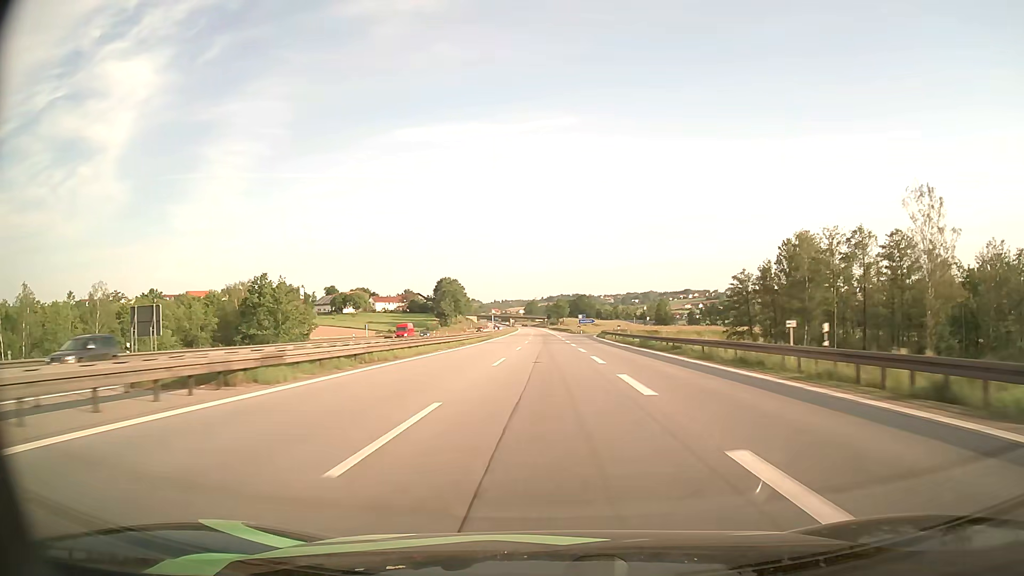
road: motorway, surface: asphalt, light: Day
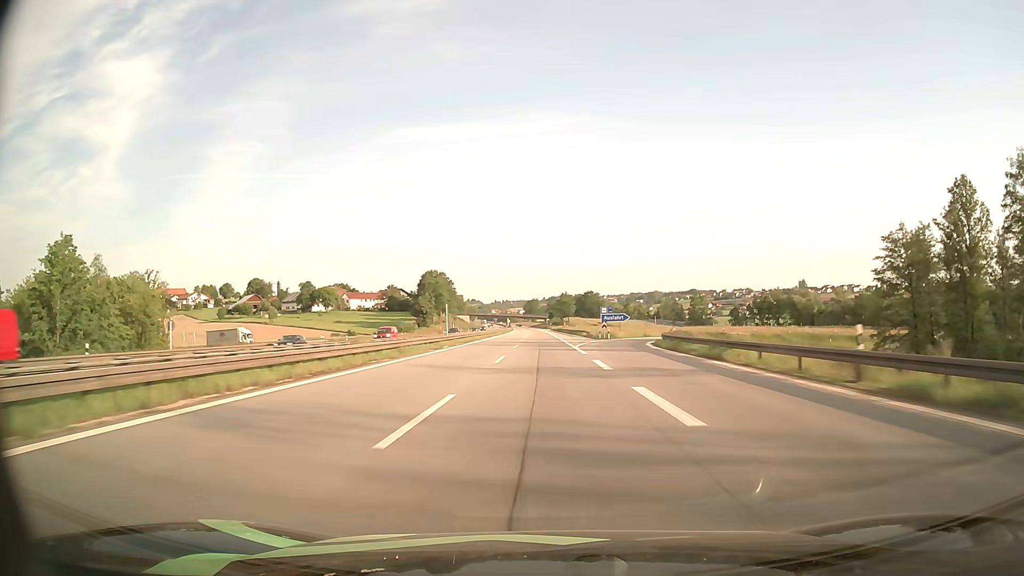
(-0.3, +52.4) m; 0°
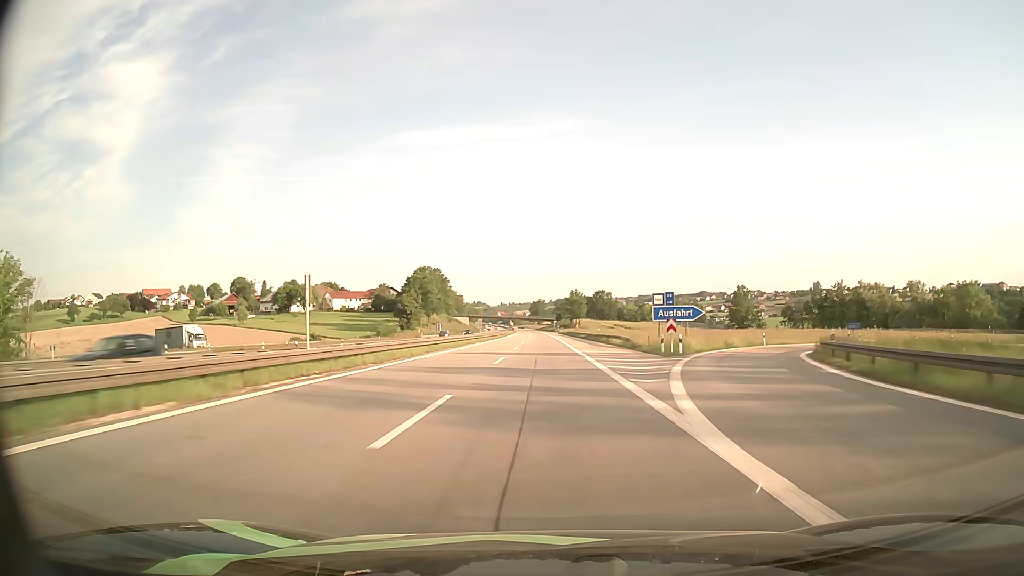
(-0.1, +36.0) m; -1°
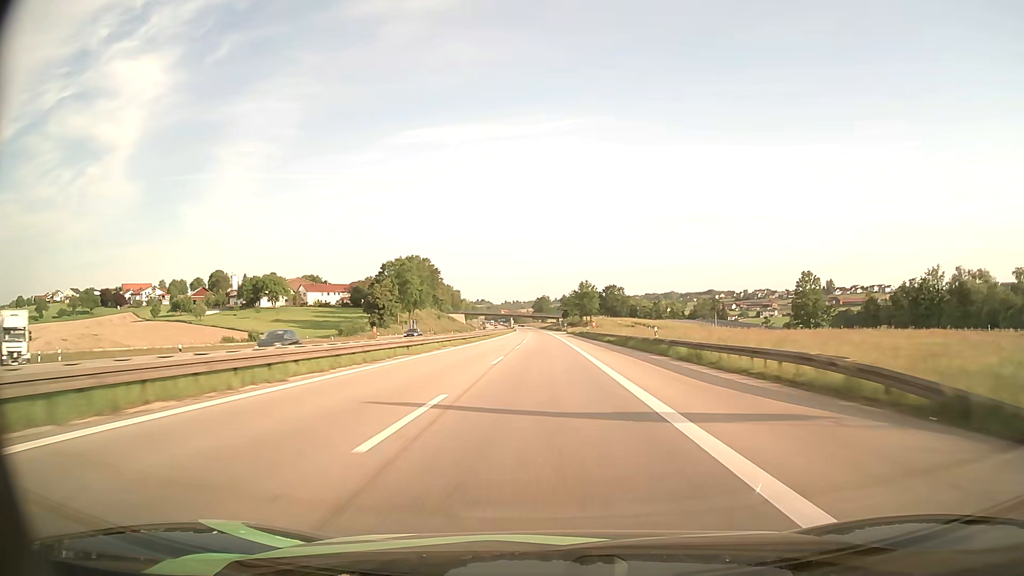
(-0.2, +36.7) m; 0°
(0, +10) (0, +20) (0, +30) (0, +40) (0, +50) (0, +60) (0, +70) (0, +80) (0, +90) (-1, +100) m
